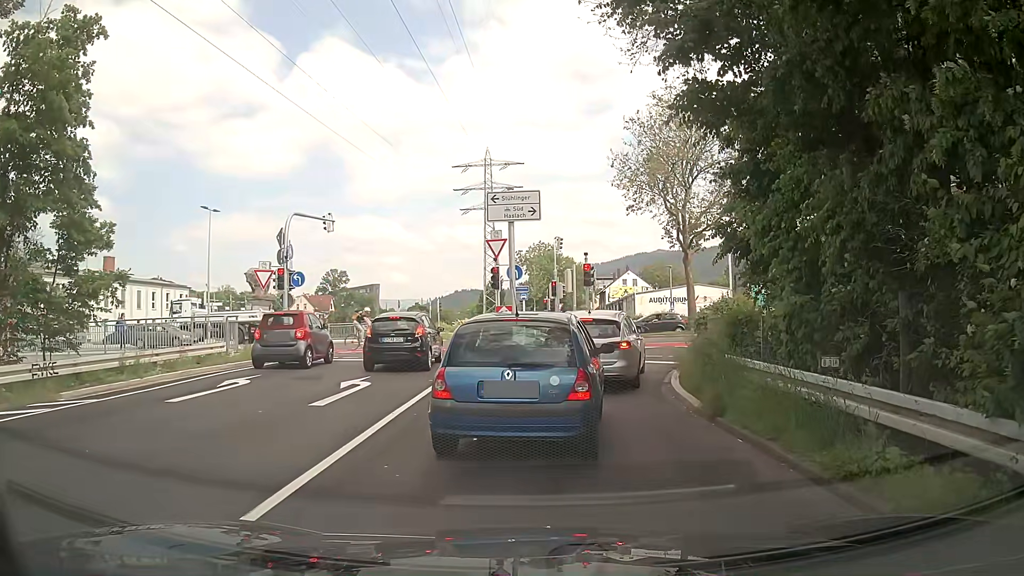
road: trunk_link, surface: asphalt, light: Day
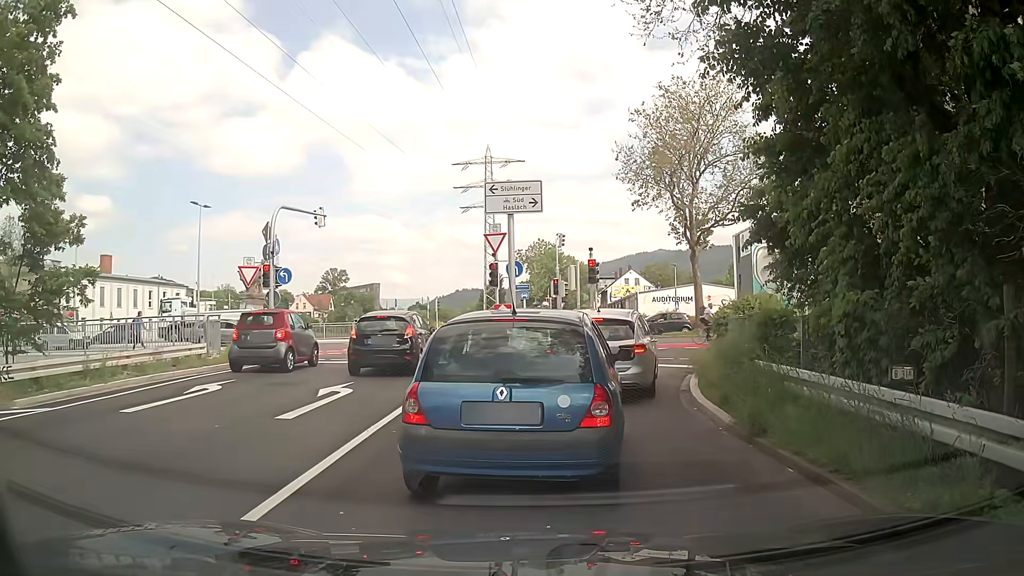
(0.0, +1.4) m; +1°
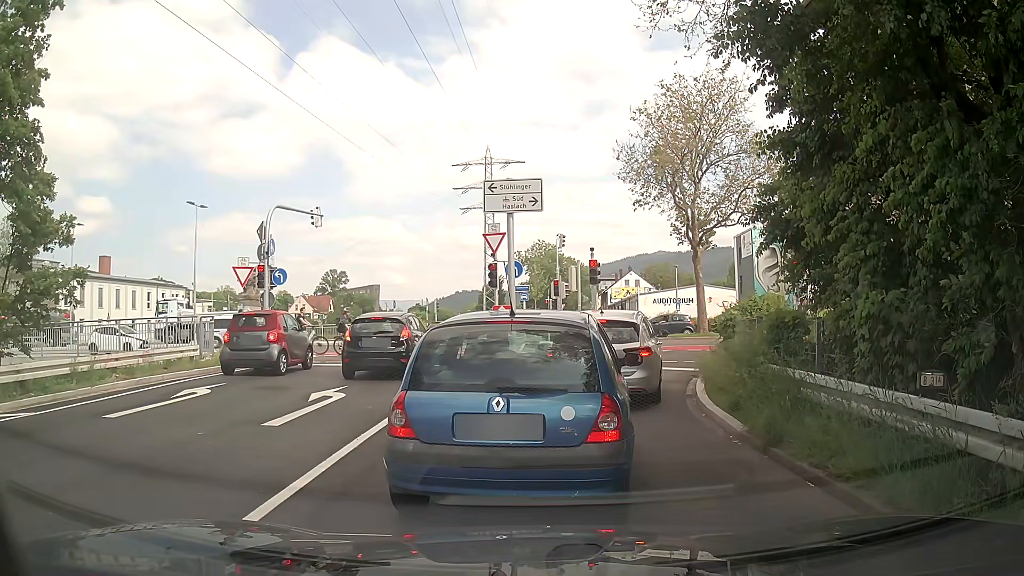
(0.0, +0.5) m; 0°
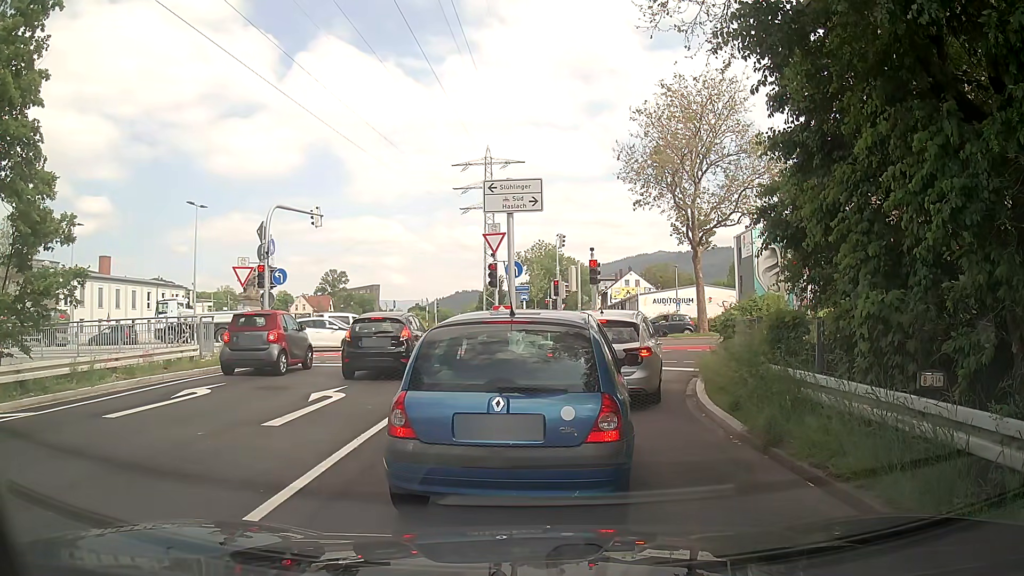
(0.0, 0.0) m; 0°
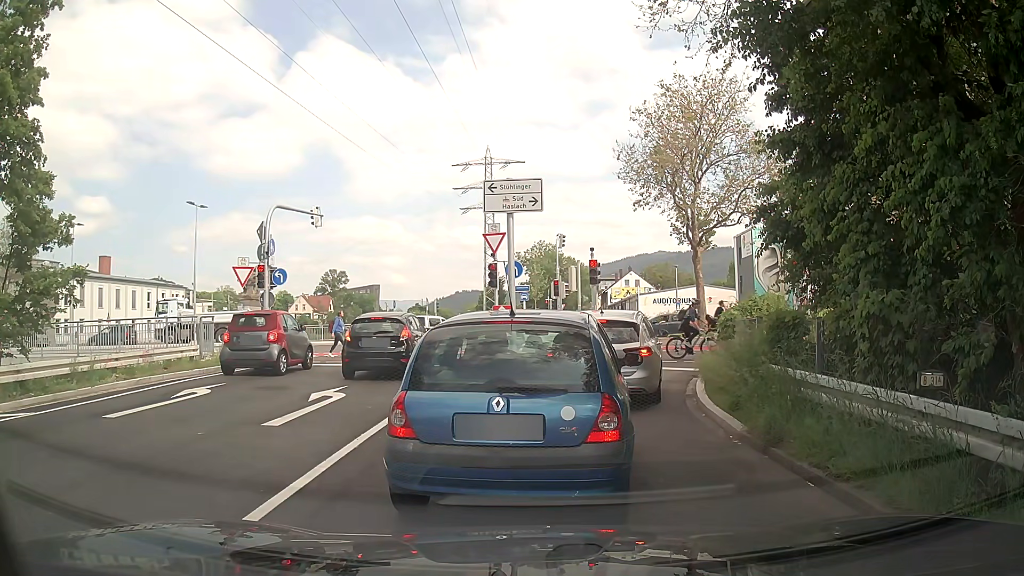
(0.0, 0.0) m; 0°
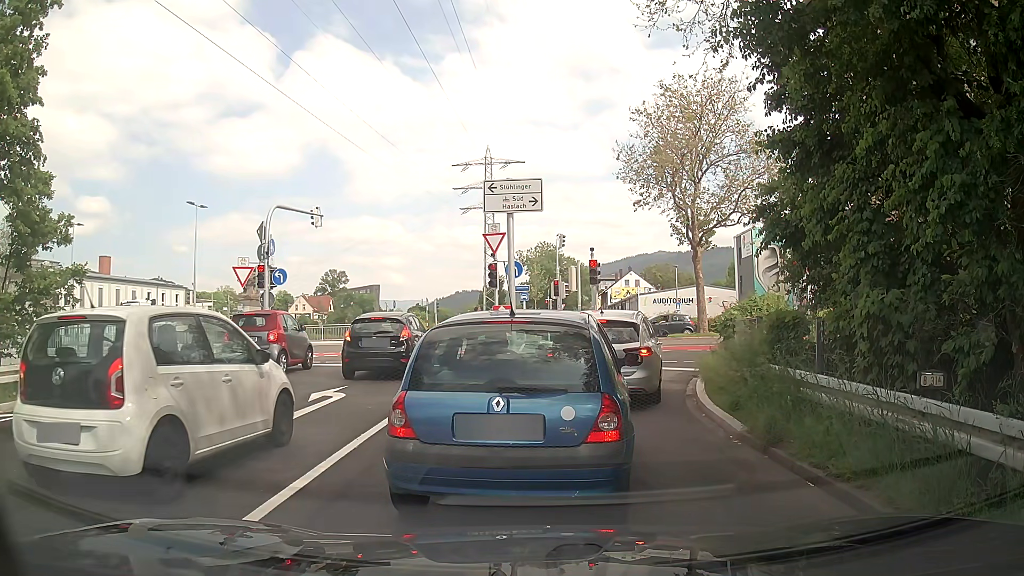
(0.0, 0.0) m; 0°
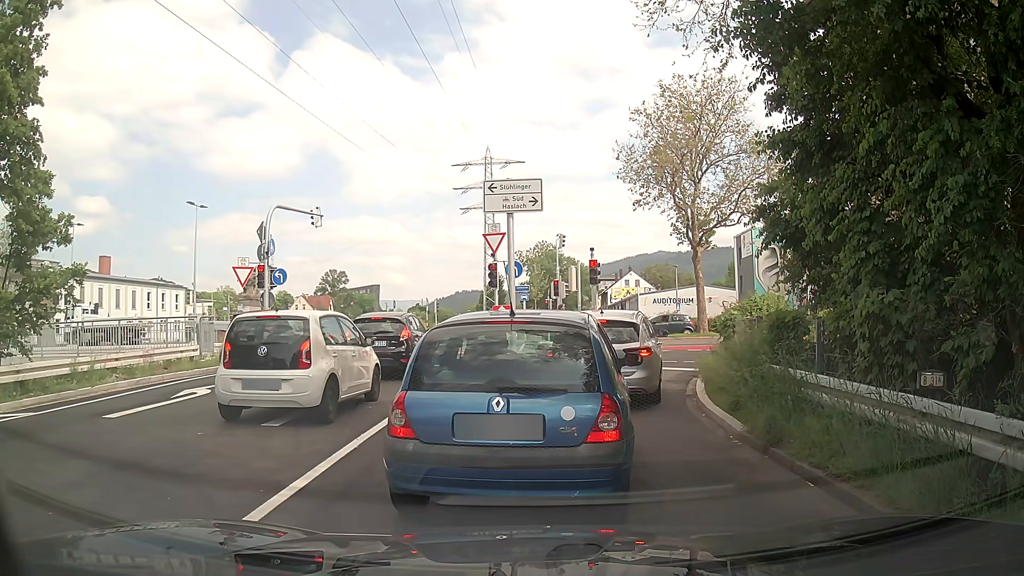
(0.0, 0.0) m; 0°
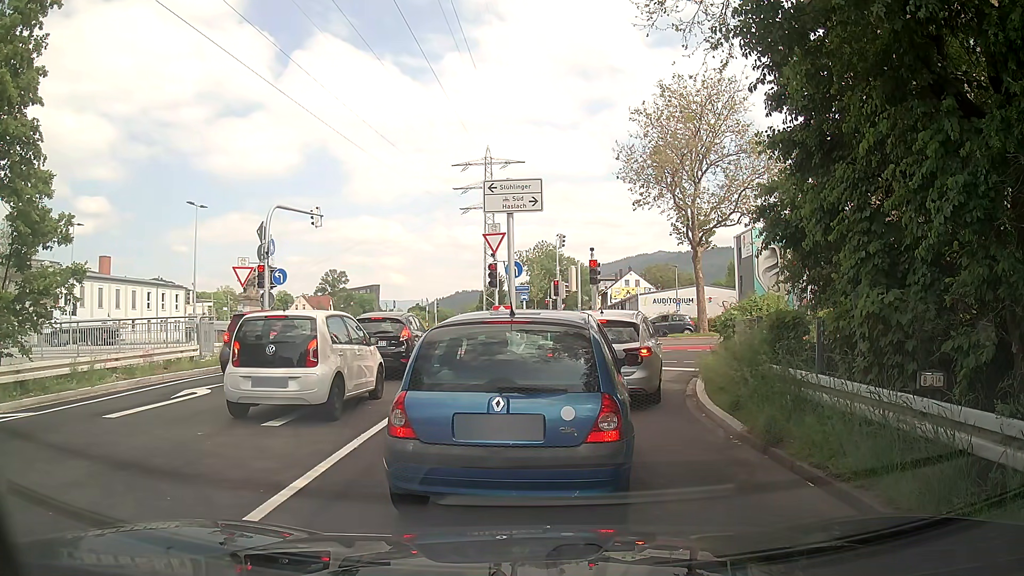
(0.0, 0.0) m; 0°
